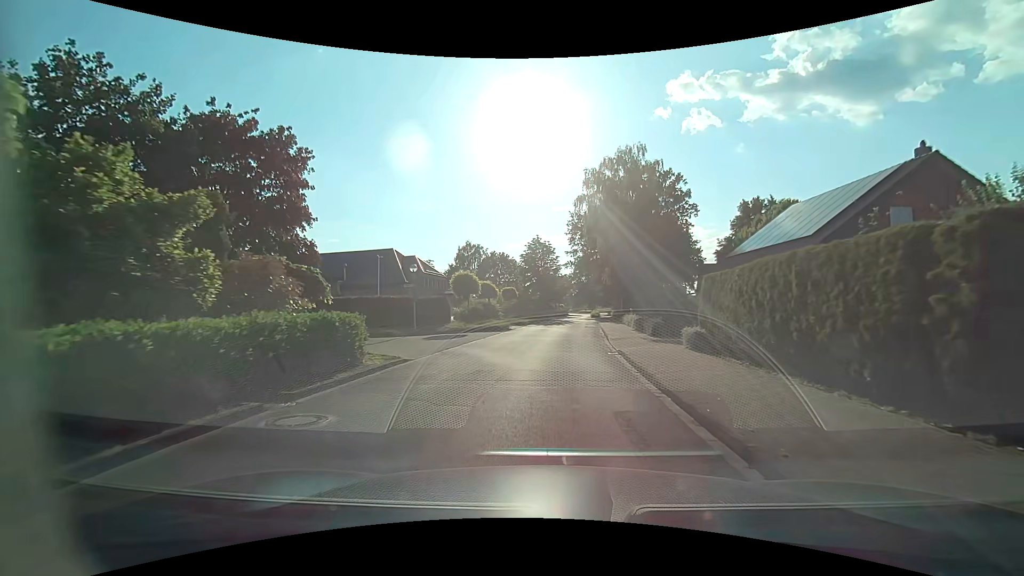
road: residential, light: Day
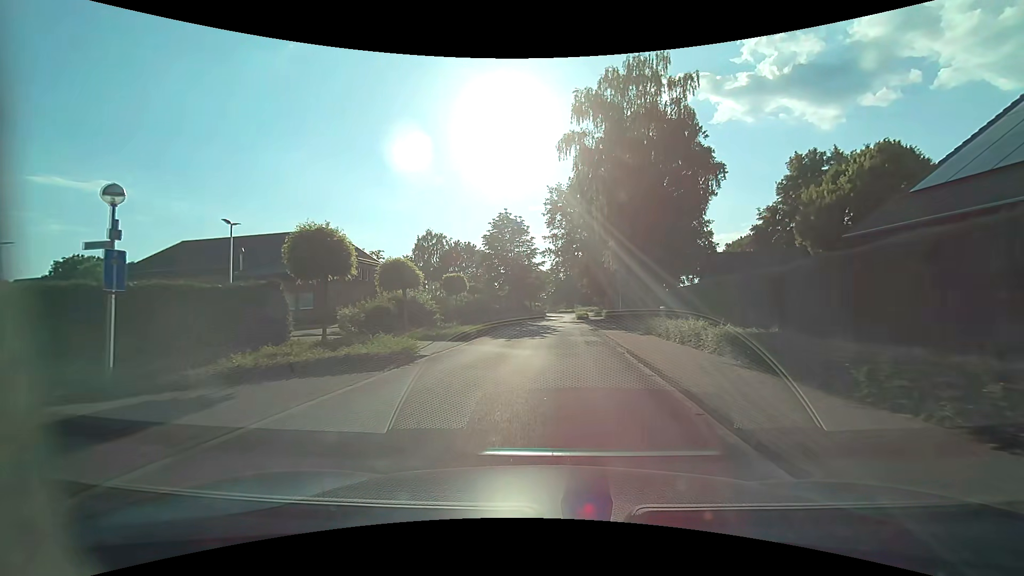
(+0.6, +17.8) m; +4°
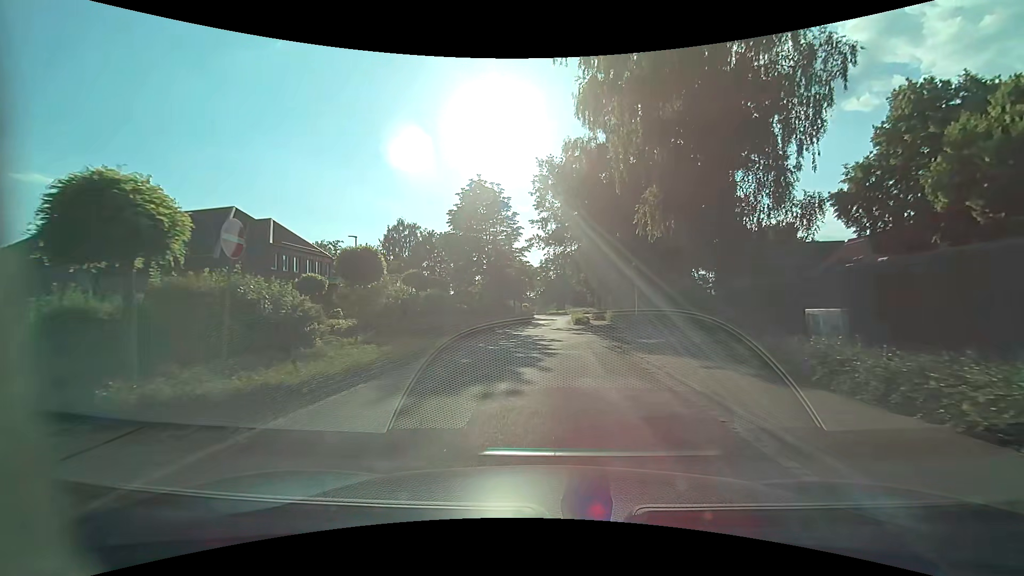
(+0.1, +13.5) m; +1°
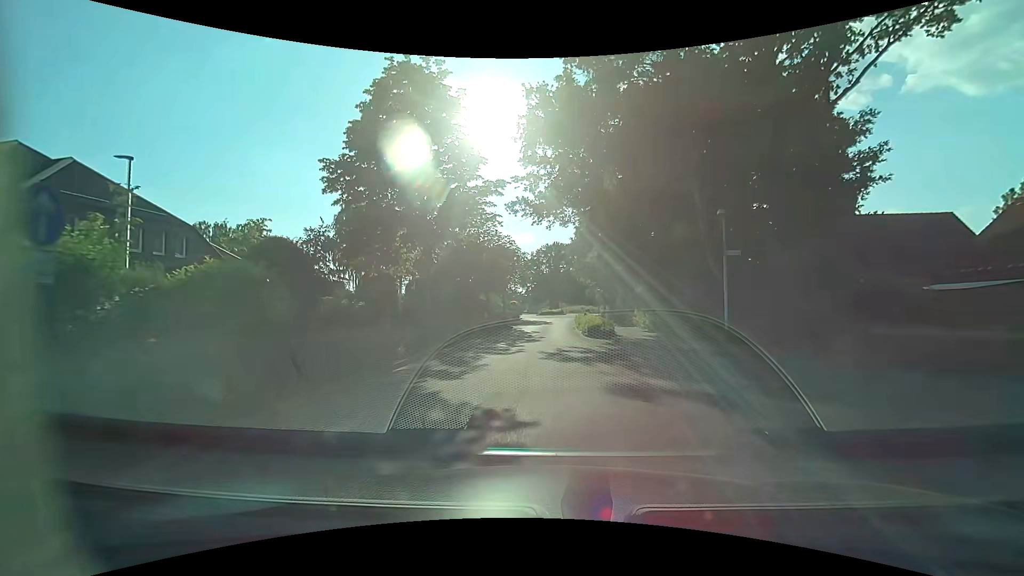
(+0.2, +17.9) m; +1°
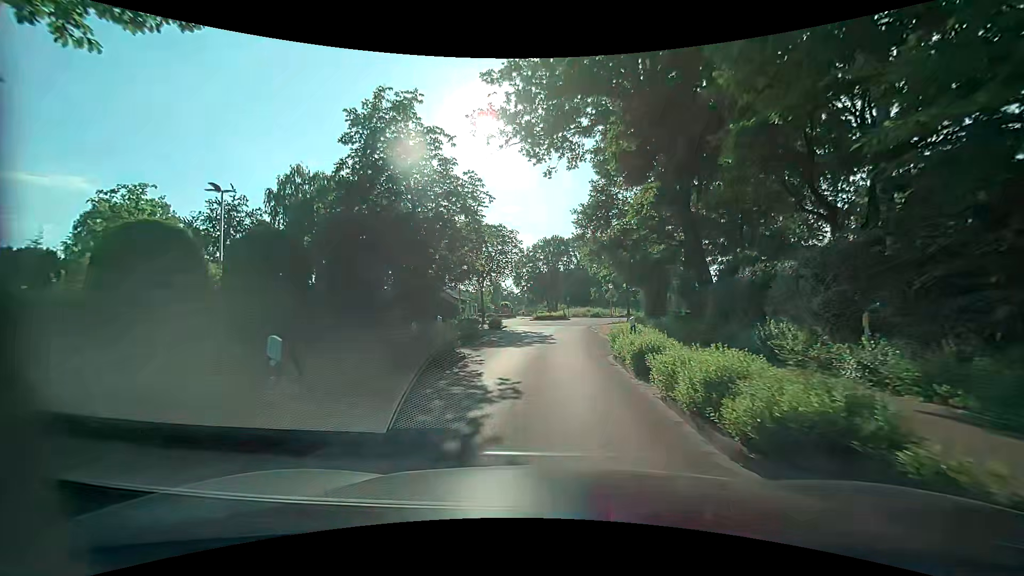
(0.0, +17.2) m; +1°
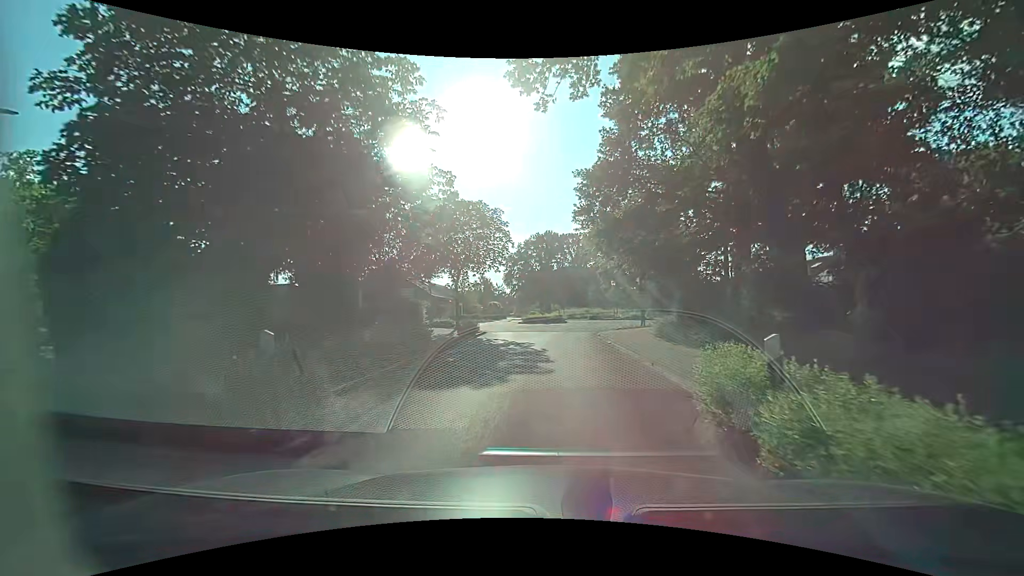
(-0.1, +8.4) m; 0°
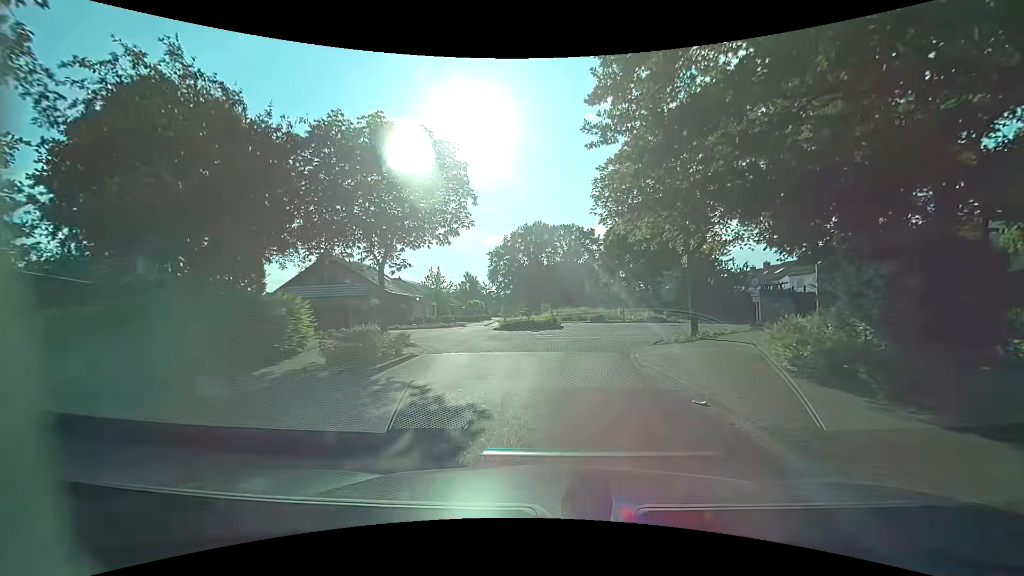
(+0.1, +12.2) m; +2°
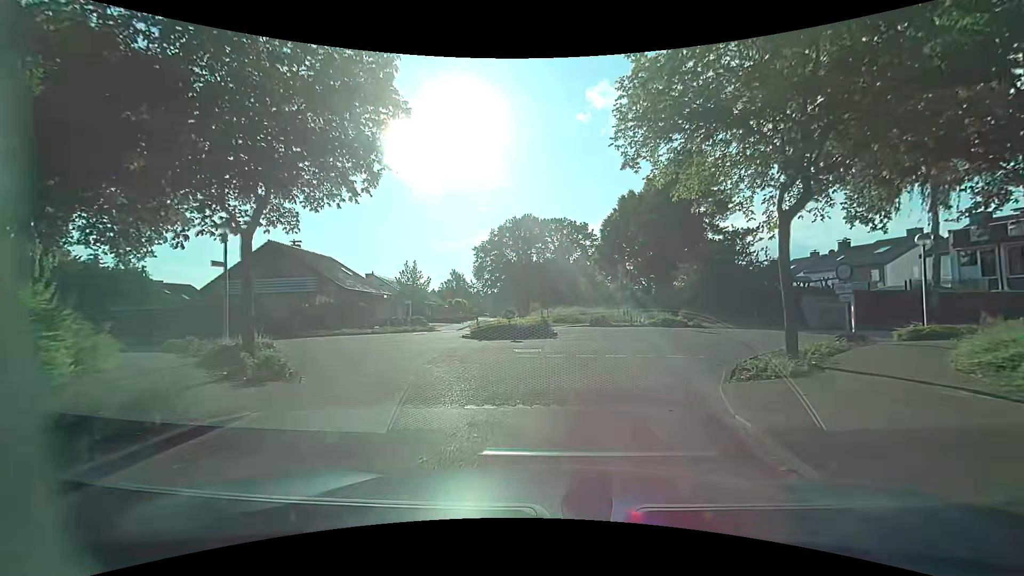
(-0.1, +7.6) m; +1°
(+1, +10) (+5, +19) (+14, +23) (+24, +24) (+34, +24) (+44, +24) (+54, +24) (+64, +25) (+74, +25) (+84, +25) m
